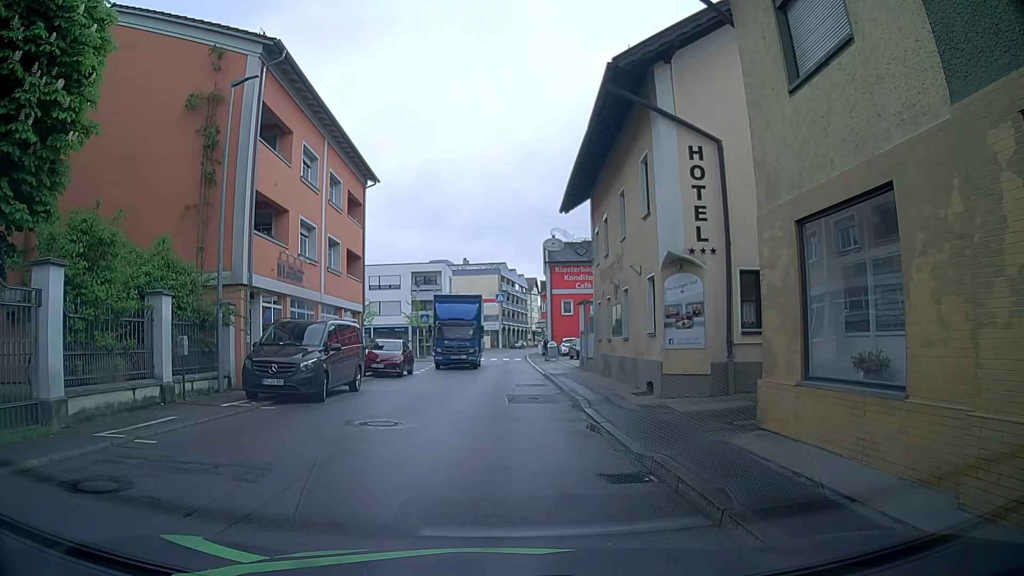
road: secondary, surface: asphalt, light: Day
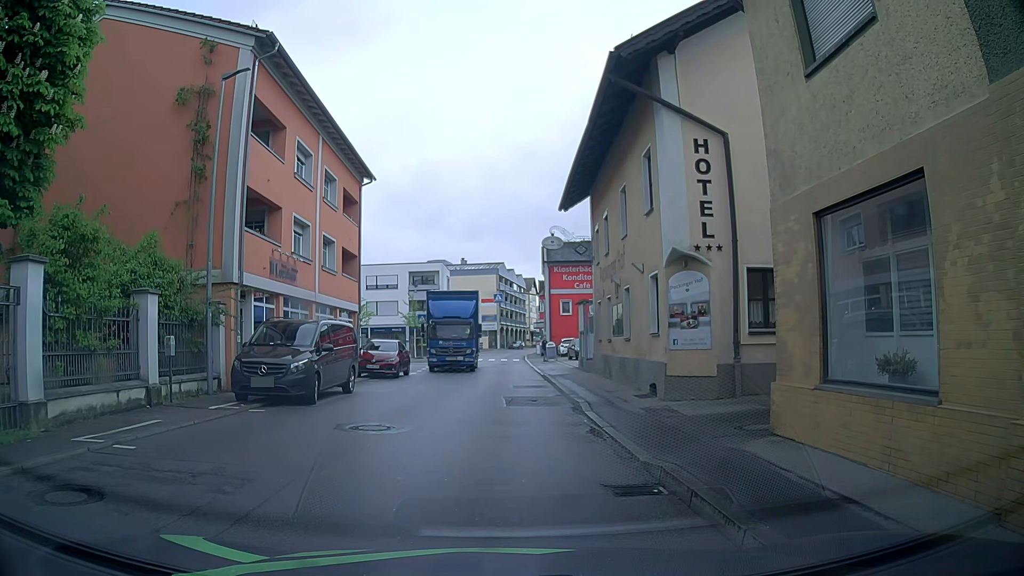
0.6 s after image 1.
(0.0, +0.5) m; 0°
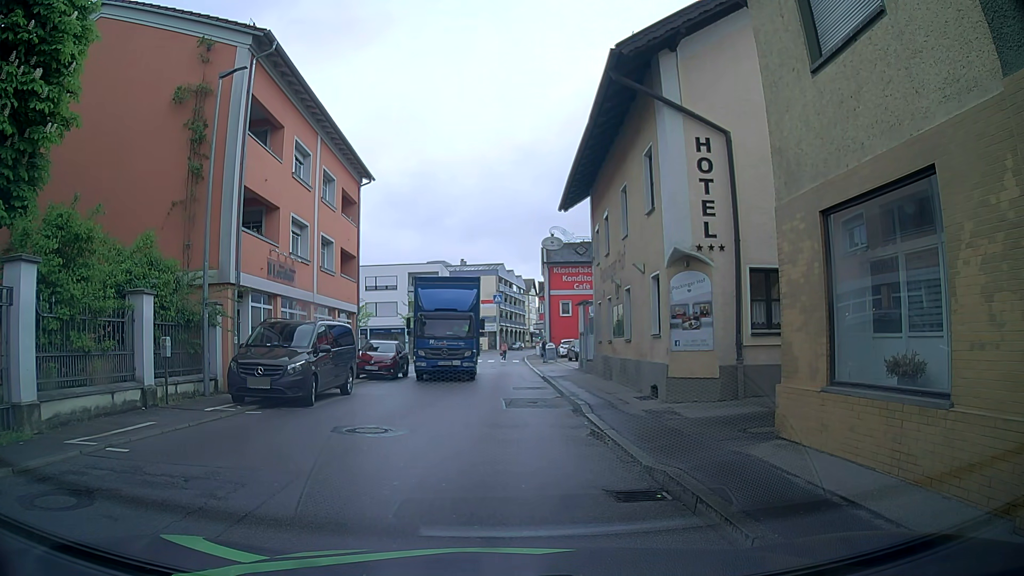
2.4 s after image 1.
(0.0, +0.3) m; 0°
